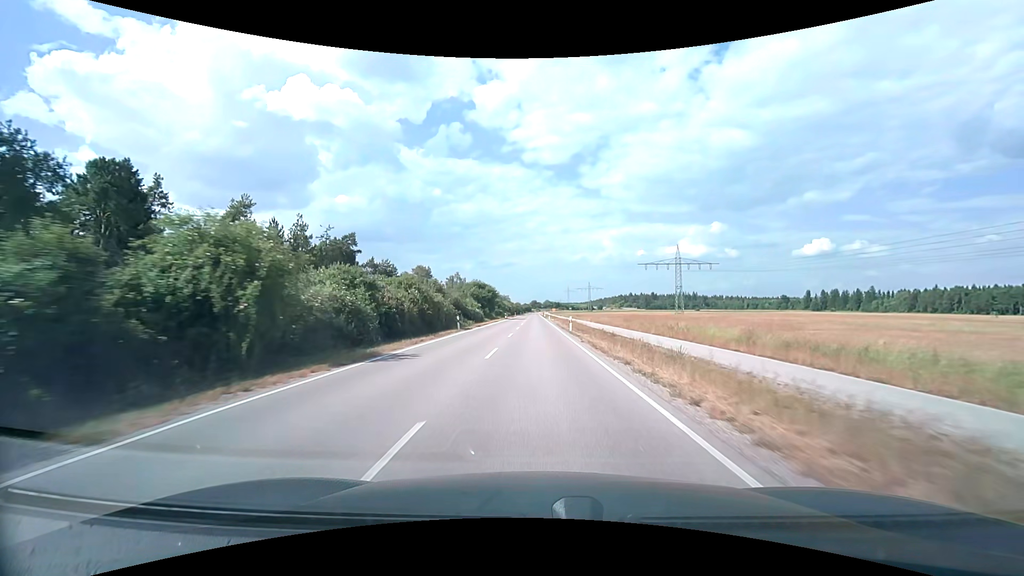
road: unclassified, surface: asphalt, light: Day
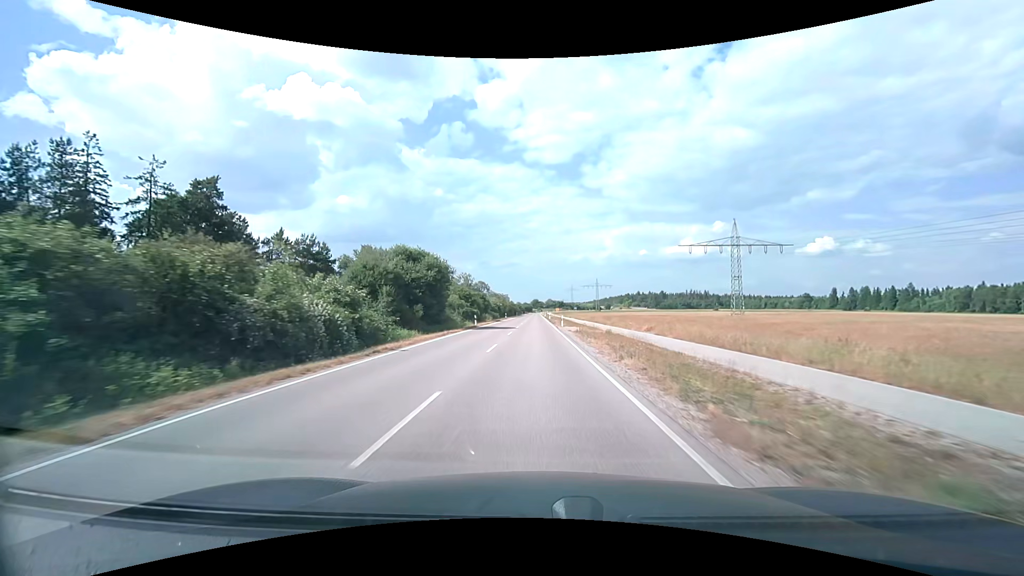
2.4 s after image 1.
(+0.1, +45.6) m; 0°
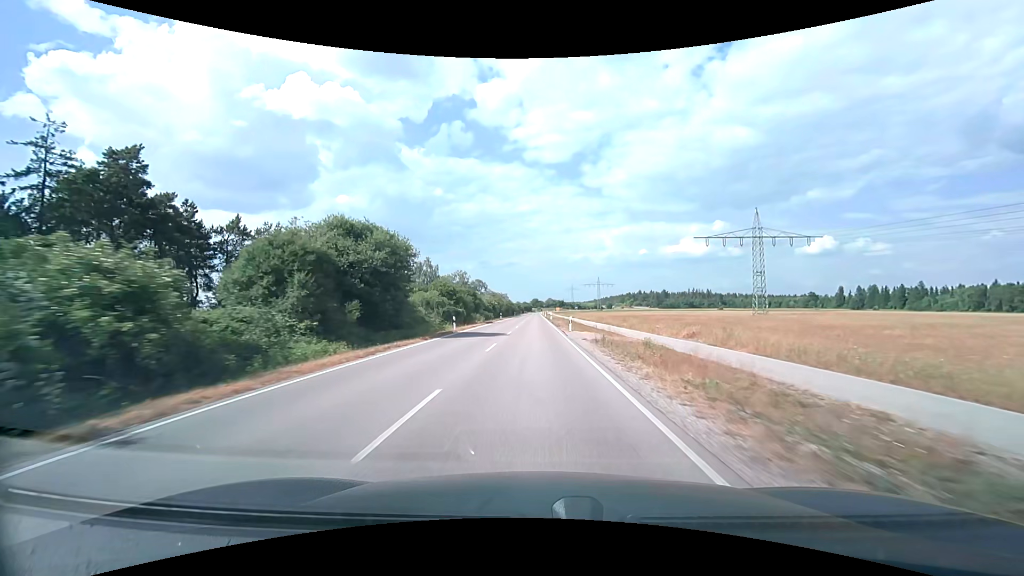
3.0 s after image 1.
(0.0, +11.8) m; 0°
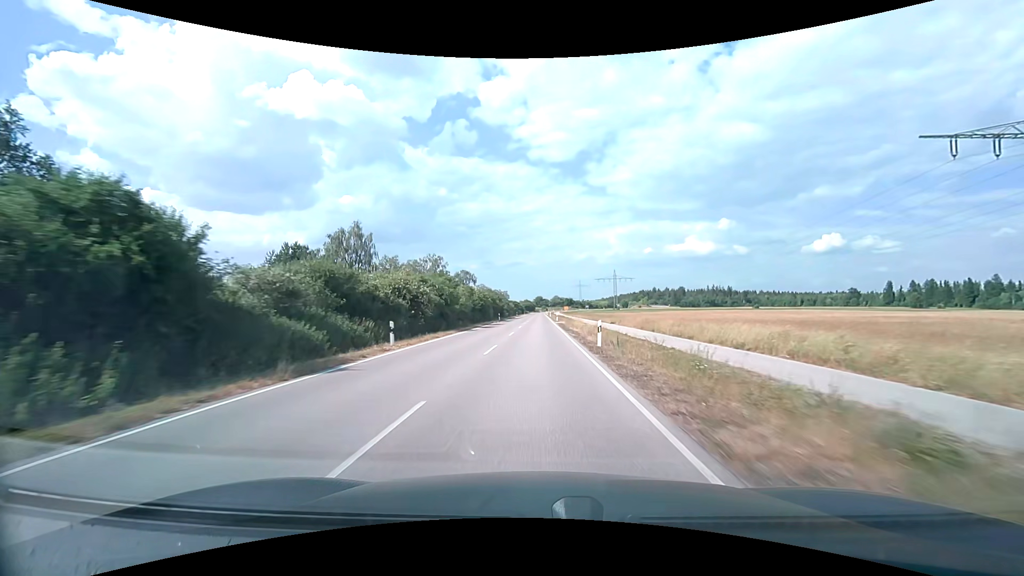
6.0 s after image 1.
(0.0, +60.9) m; 0°
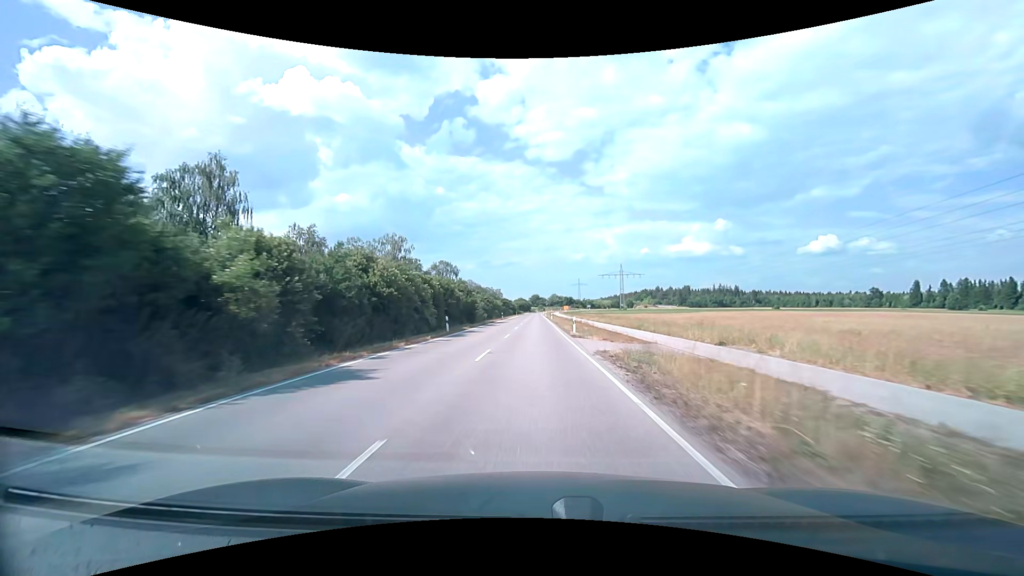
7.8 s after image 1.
(+0.1, +38.0) m; 0°
(0, +10) (0, +20) (0, +30) (0, +40) (0, +50) (0, +60) (0, +70) (0, +80) (0, +90) (0, +100) m
